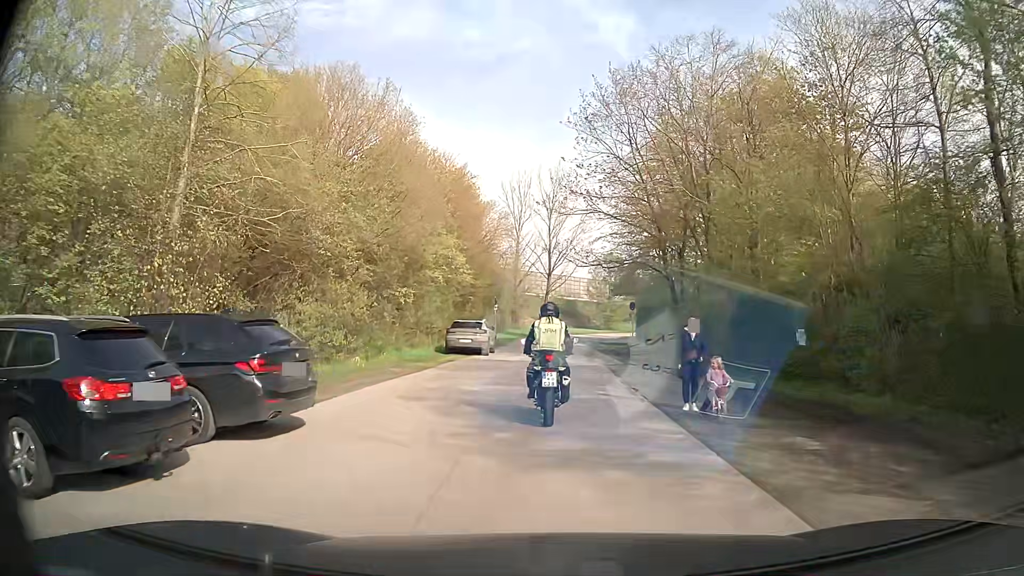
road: service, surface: asphalt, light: Day
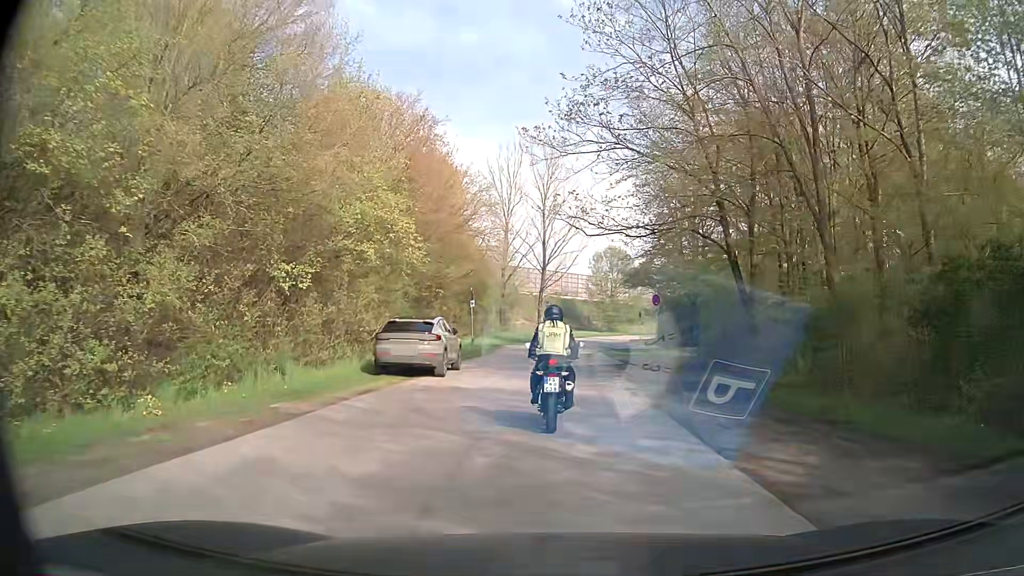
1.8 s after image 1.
(0.0, +11.5) m; +1°
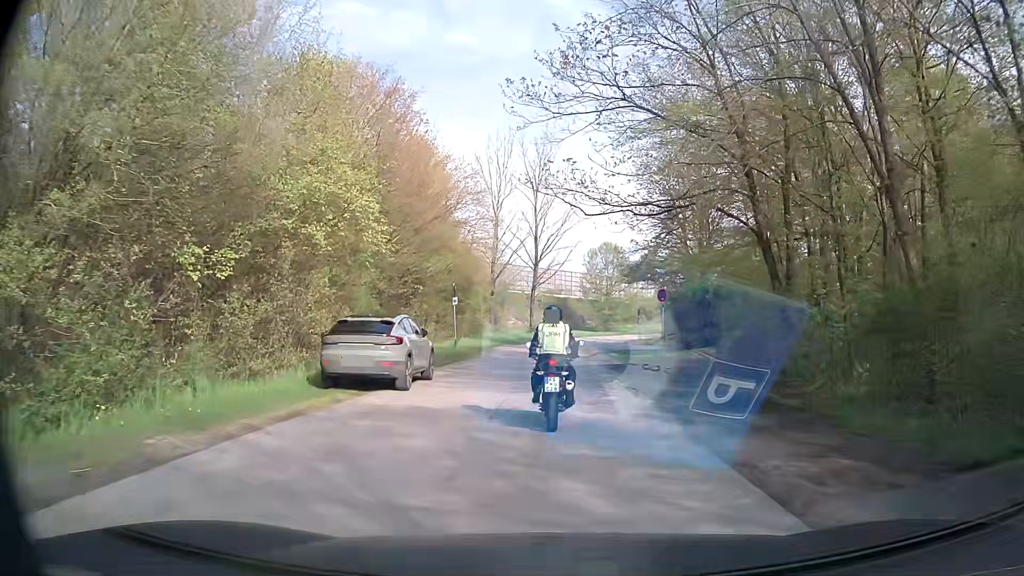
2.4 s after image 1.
(0.0, +3.8) m; +1°
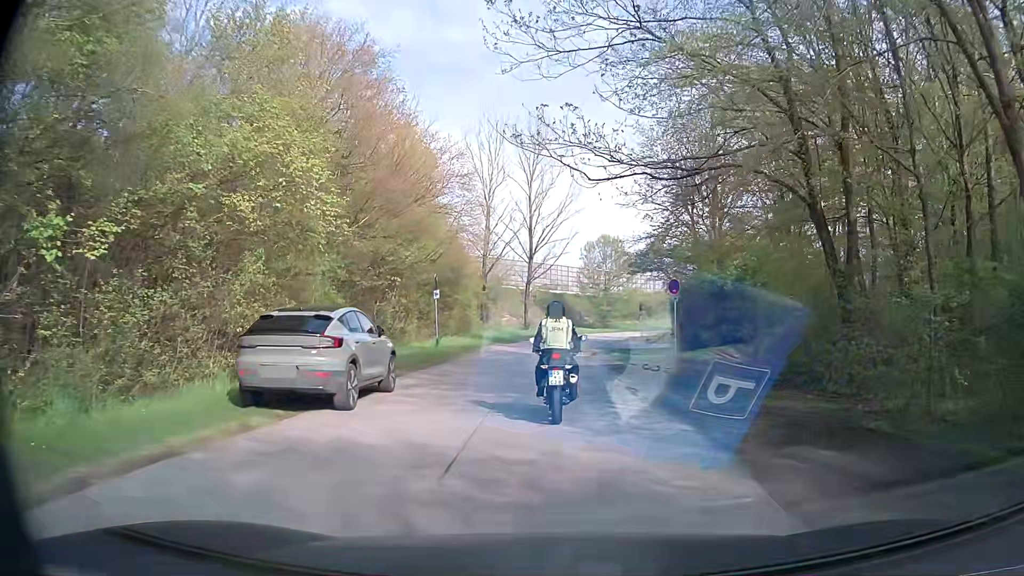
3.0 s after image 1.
(0.0, +3.9) m; 0°
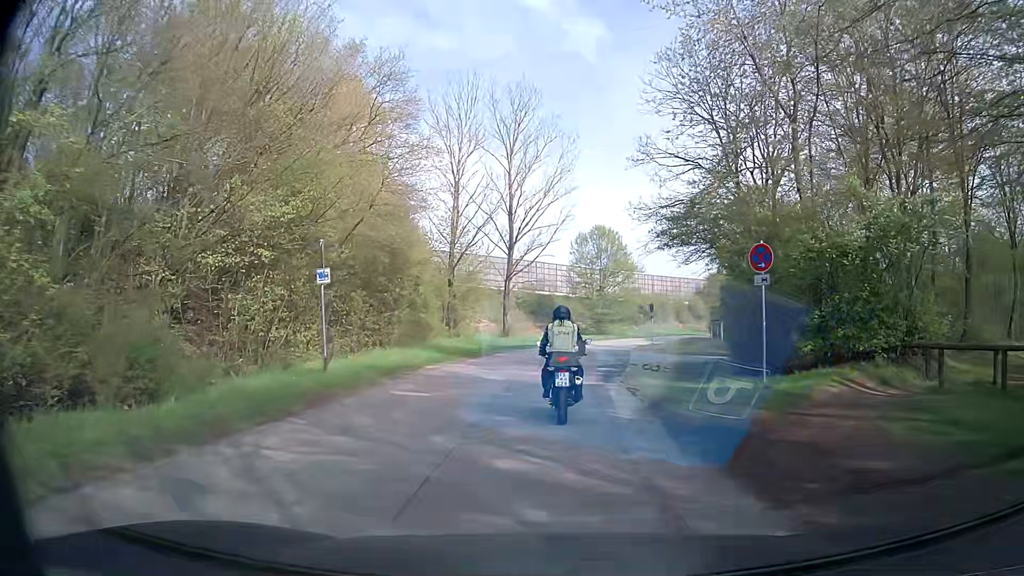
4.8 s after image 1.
(+0.1, +12.2) m; +1°
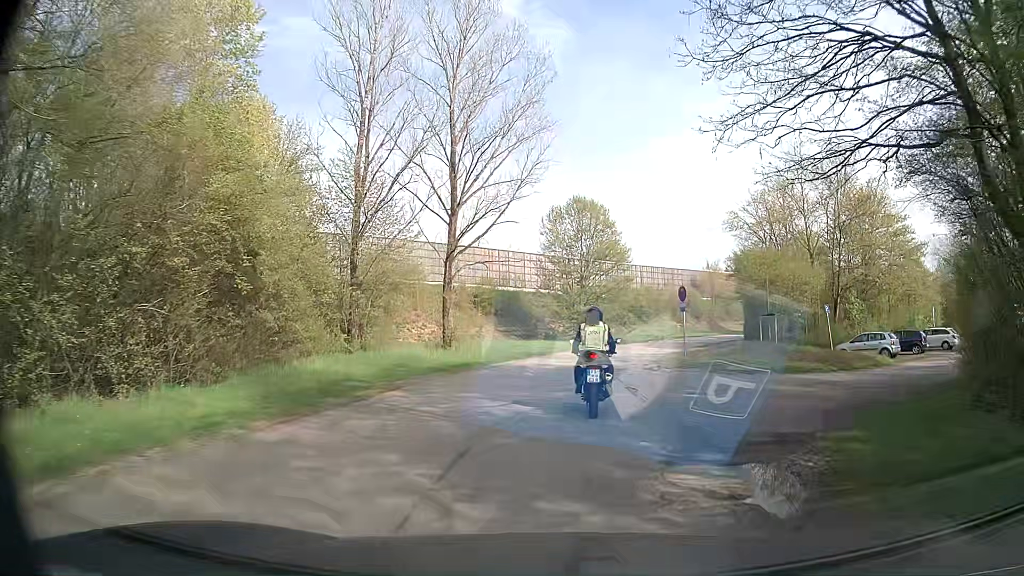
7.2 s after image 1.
(+0.5, +17.1) m; +3°
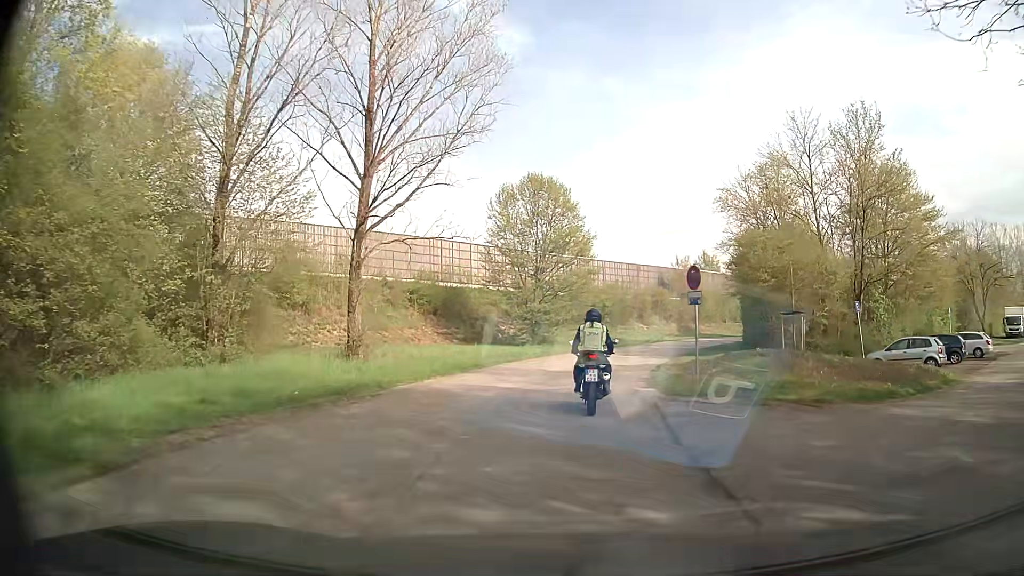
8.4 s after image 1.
(+0.2, +8.9) m; +4°
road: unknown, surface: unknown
